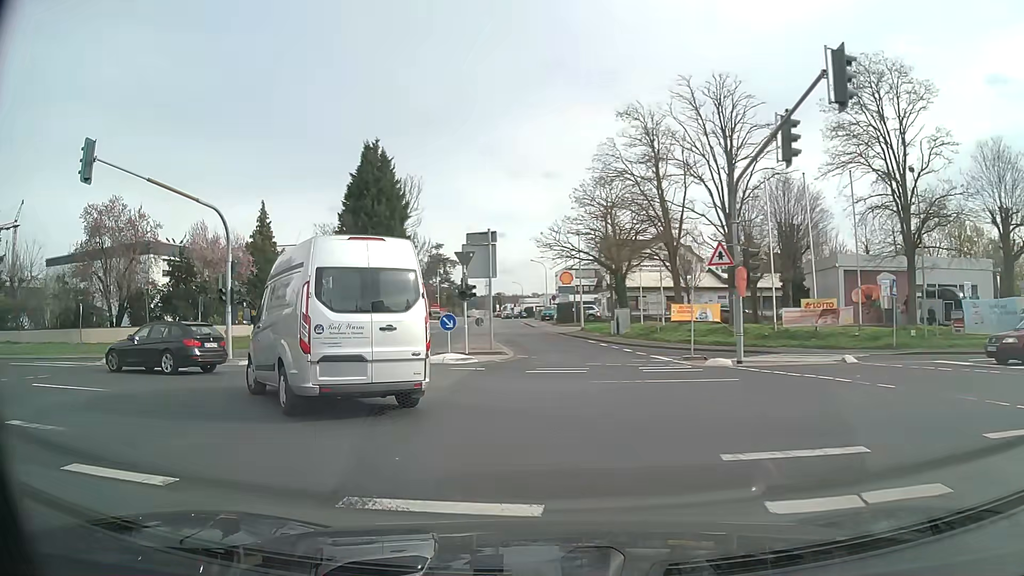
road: tertiary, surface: asphalt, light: Day
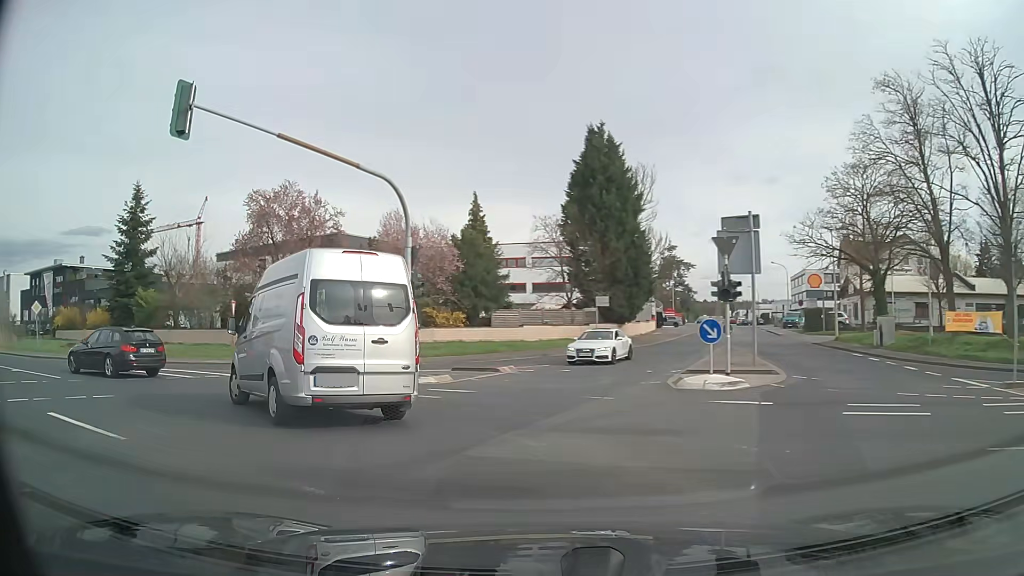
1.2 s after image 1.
(-1.0, +6.4) m; -19°
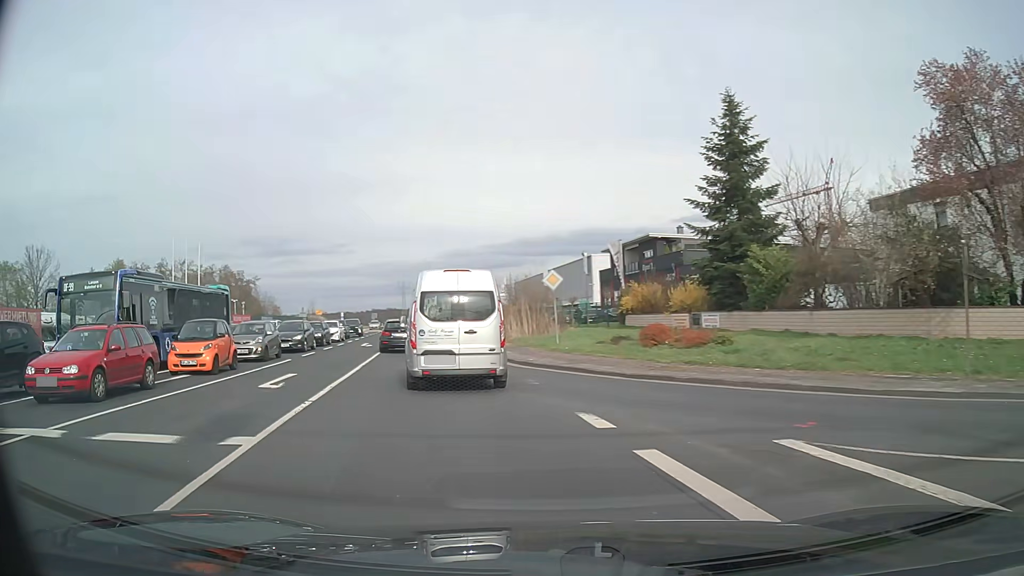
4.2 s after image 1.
(-8.5, +16.1) m; -55°
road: secondary
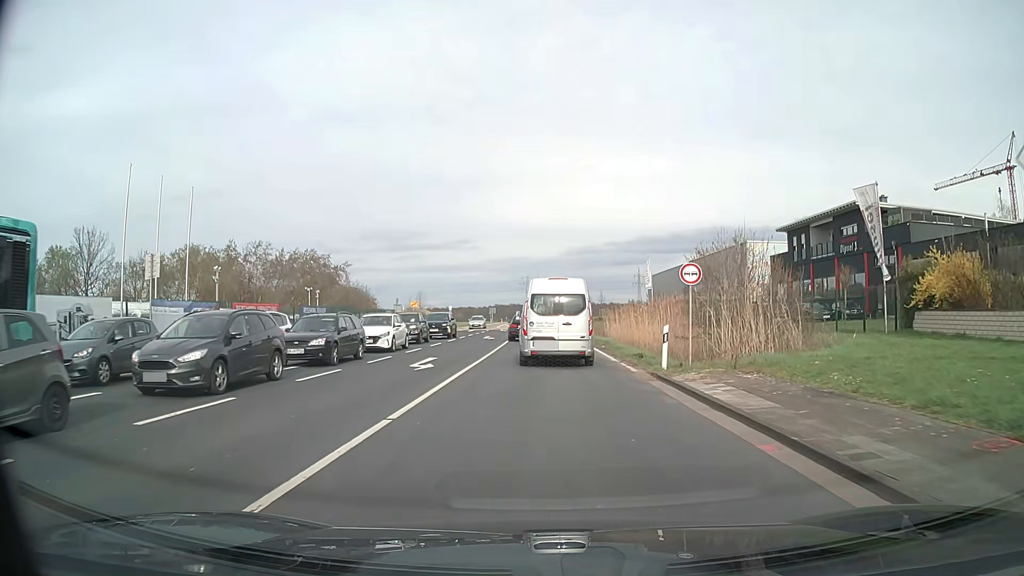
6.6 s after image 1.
(-3.3, +20.3) m; -11°
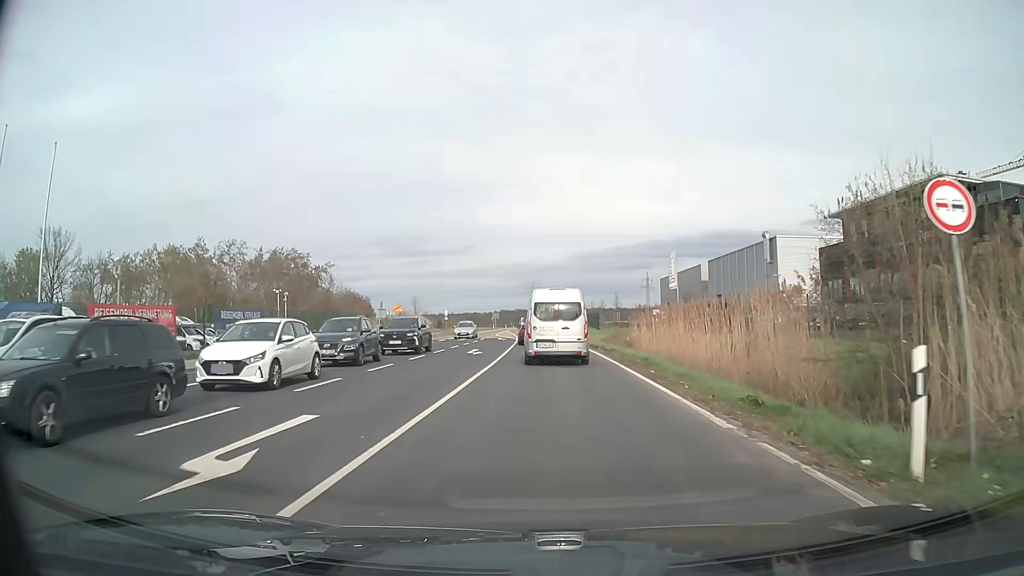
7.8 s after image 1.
(-0.1, +12.2) m; 0°
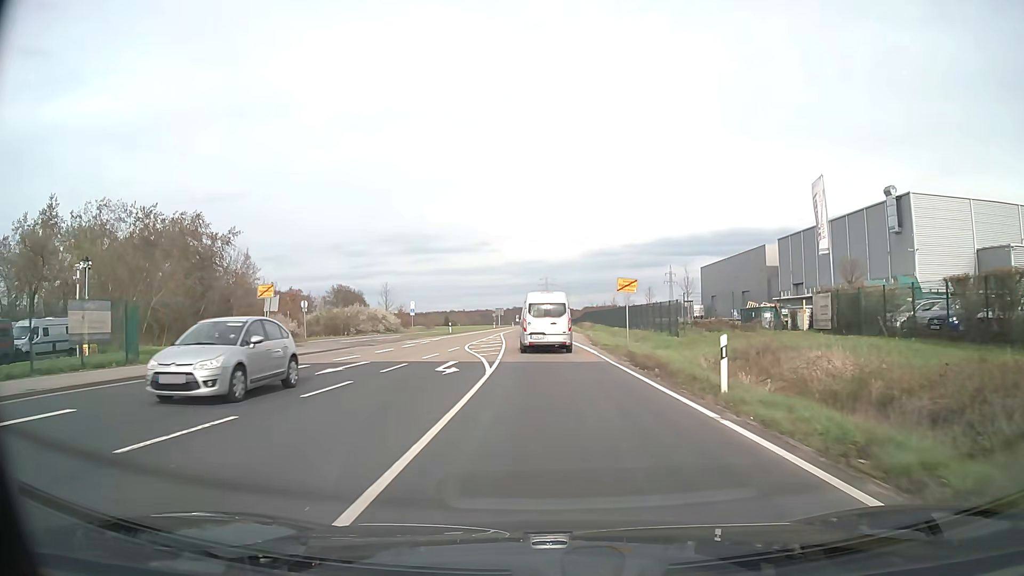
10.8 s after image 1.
(-0.5, +35.7) m; -2°
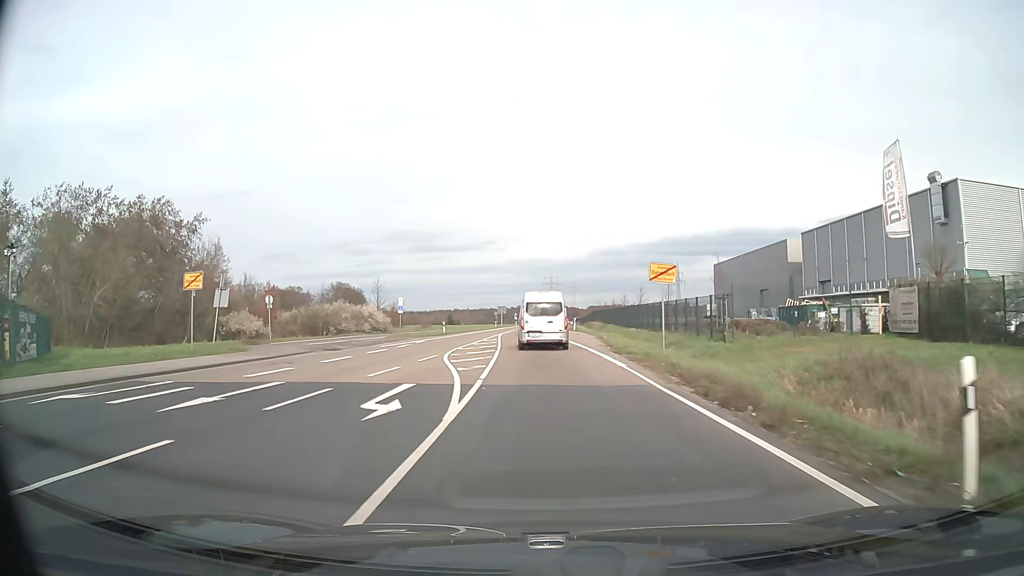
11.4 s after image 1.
(0.0, +8.0) m; 0°
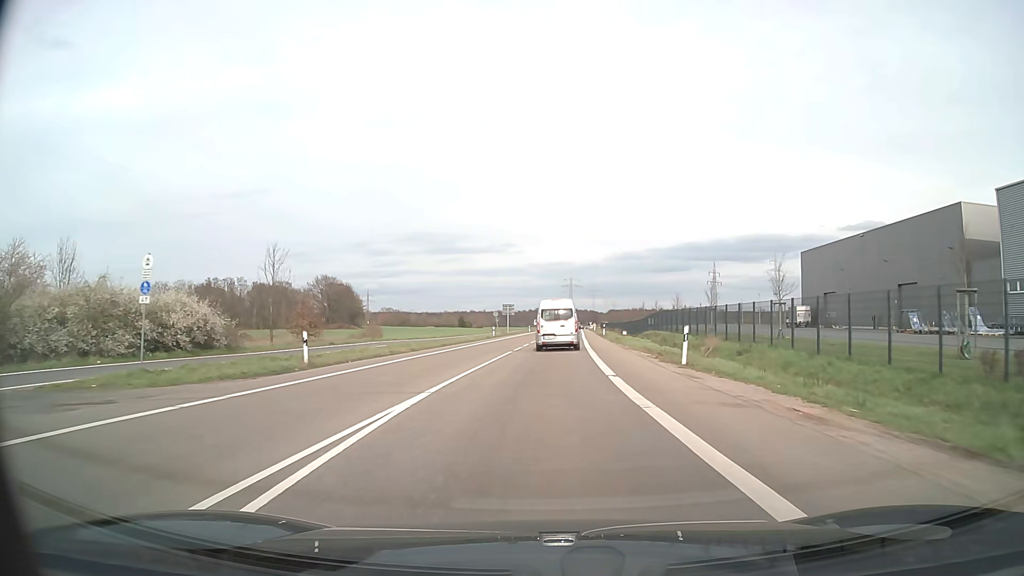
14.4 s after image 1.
(-0.7, +43.0) m; -2°
(0, +10) (0, +20) (+1, +30) (+1, +40) (+1, +50) (+2, +60) (+2, +70) (+3, +80) (+4, +90) (+4, +100) m
